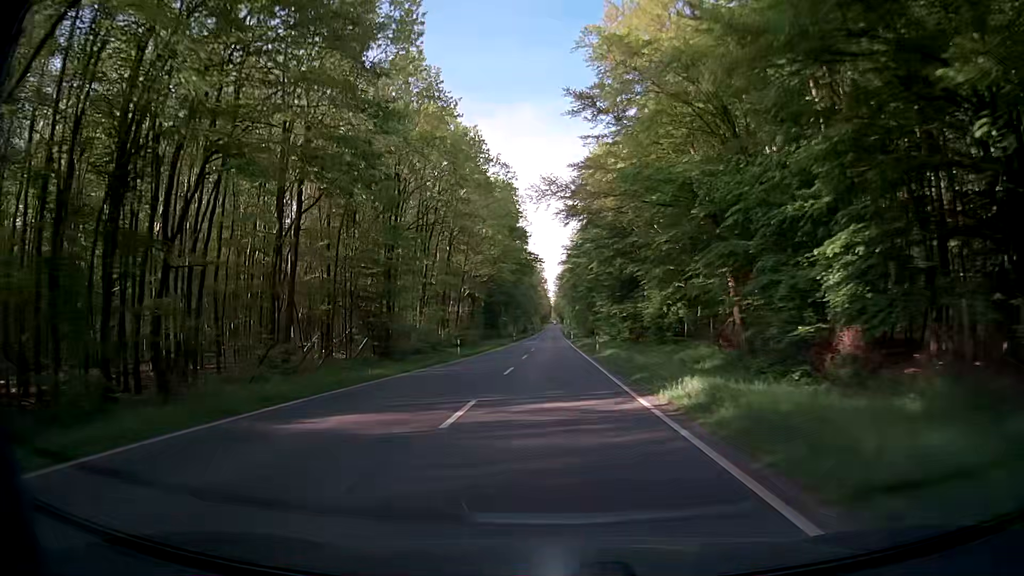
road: secondary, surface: asphalt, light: Day
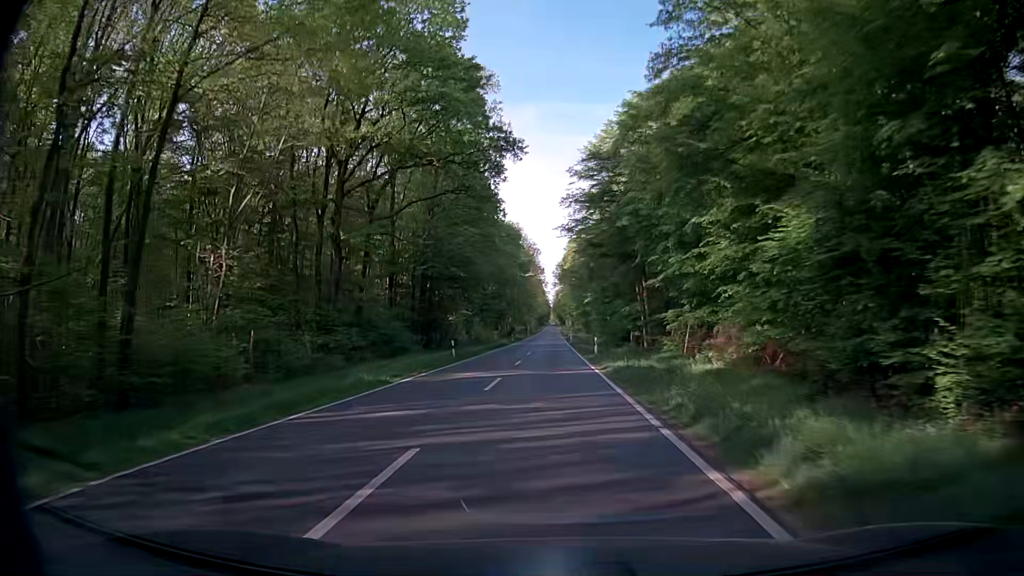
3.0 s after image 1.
(-0.3, +53.7) m; 0°
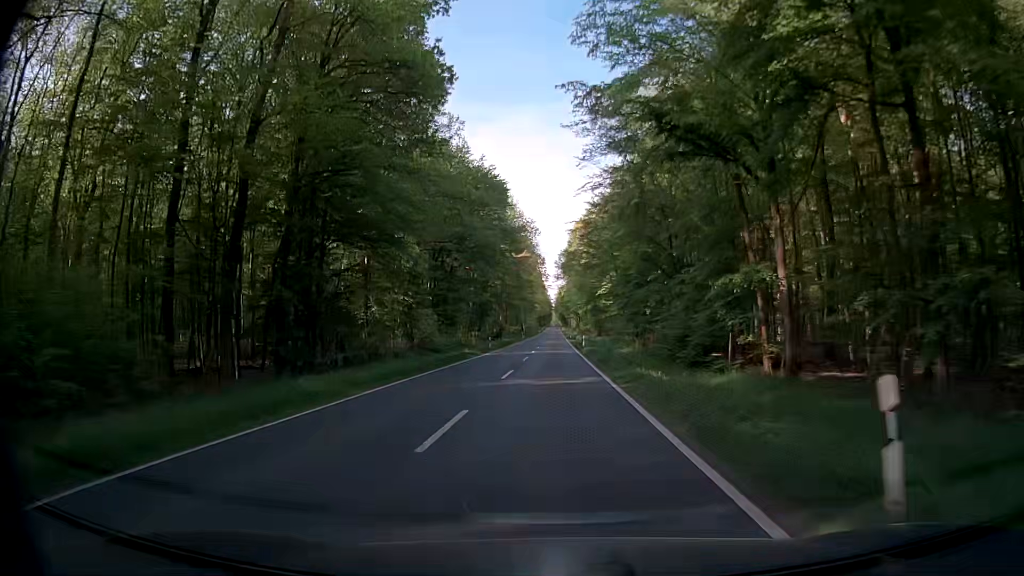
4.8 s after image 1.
(0.0, +32.3) m; 0°
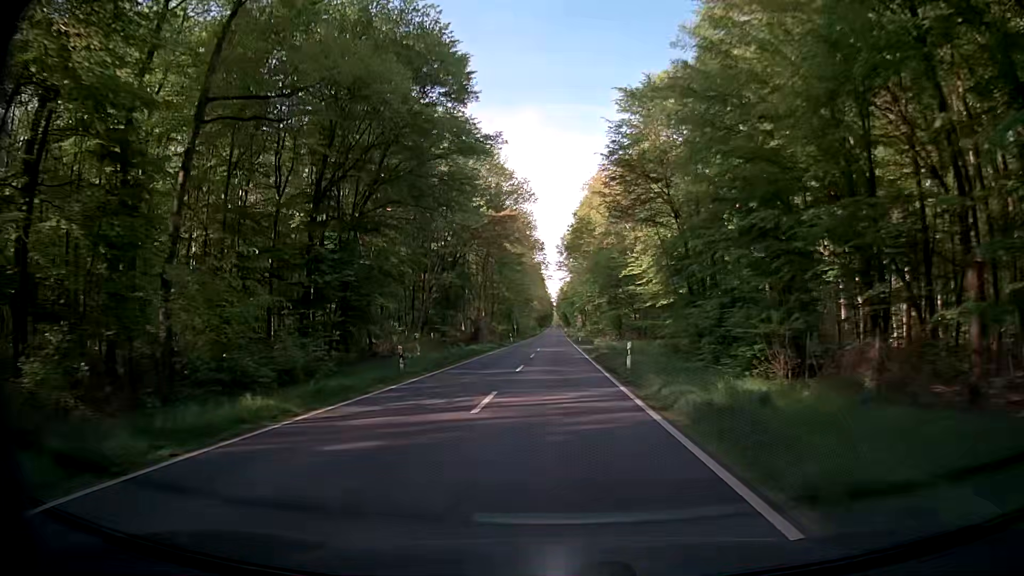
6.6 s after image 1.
(-0.3, +32.2) m; 0°
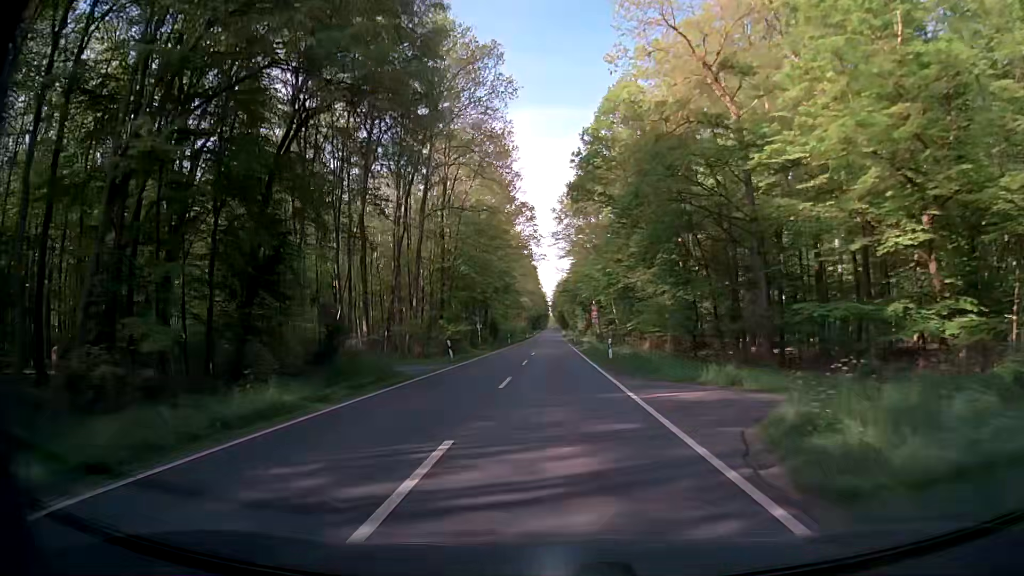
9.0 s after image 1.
(-0.1, +42.9) m; -1°
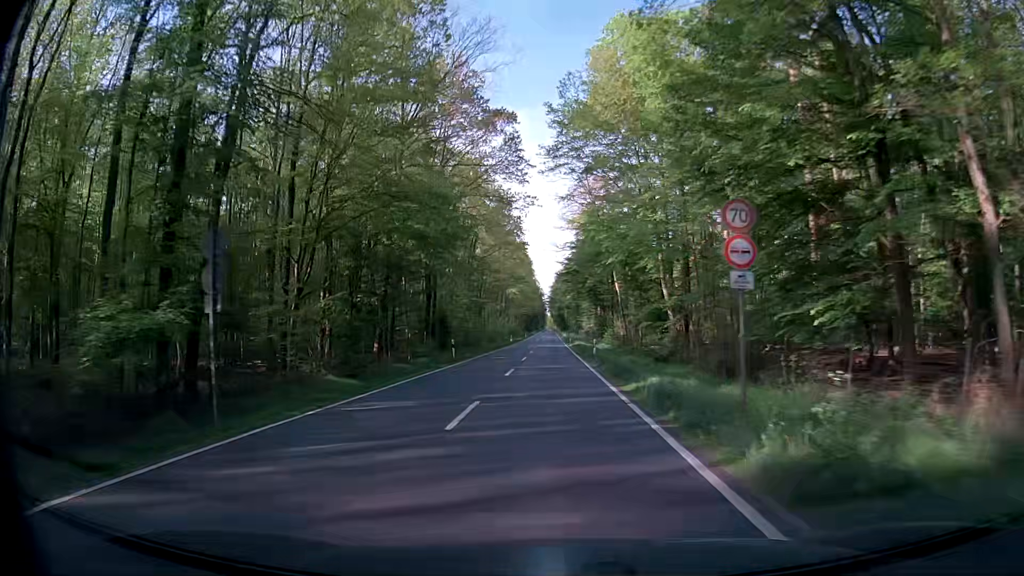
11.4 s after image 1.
(+0.6, +43.0) m; 0°
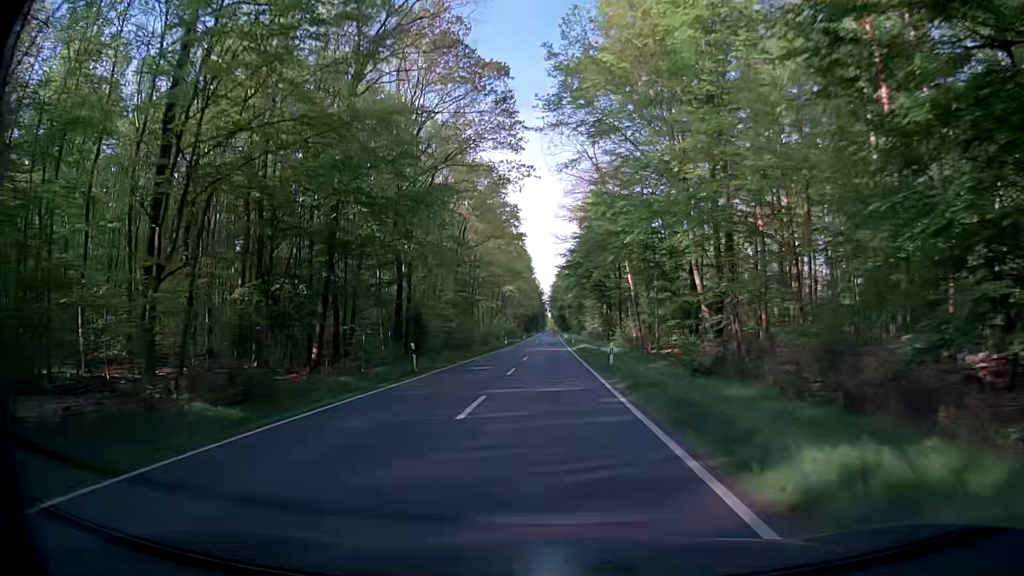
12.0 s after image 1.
(0.0, +10.7) m; 0°
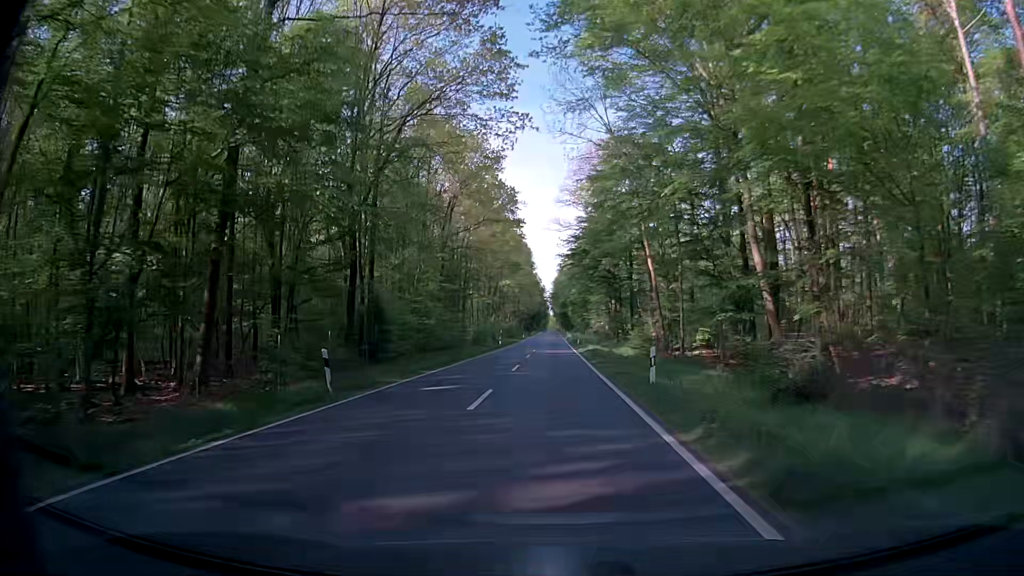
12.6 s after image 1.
(+0.1, +10.7) m; 0°
(0, +10) (0, +20) (0, +30) (+1, +40) (+1, +50) (+1, +60) (+1, +70) (+1, +80) (+1, +90) (+1, +100) m
